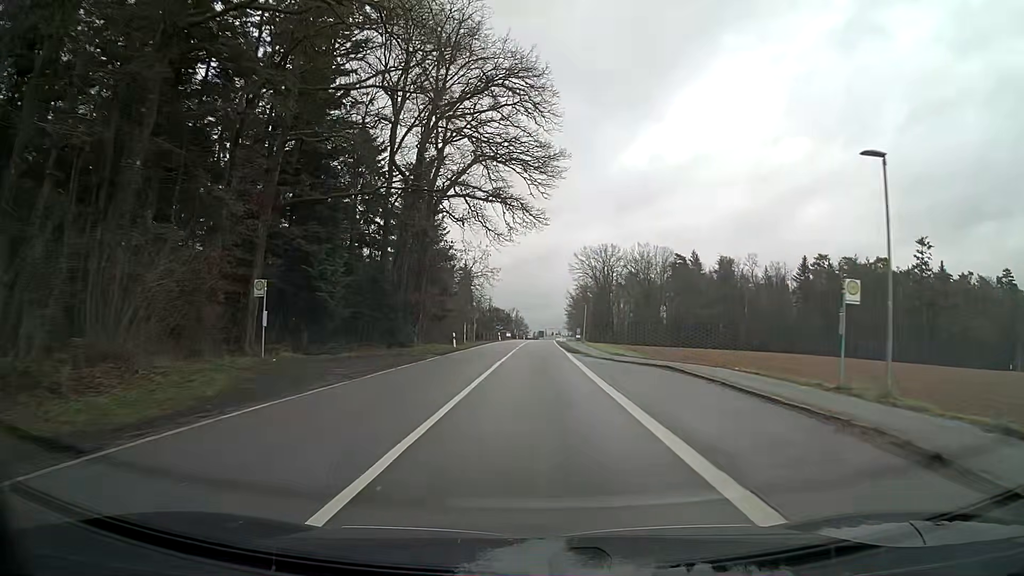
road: tertiary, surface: asphalt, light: Day
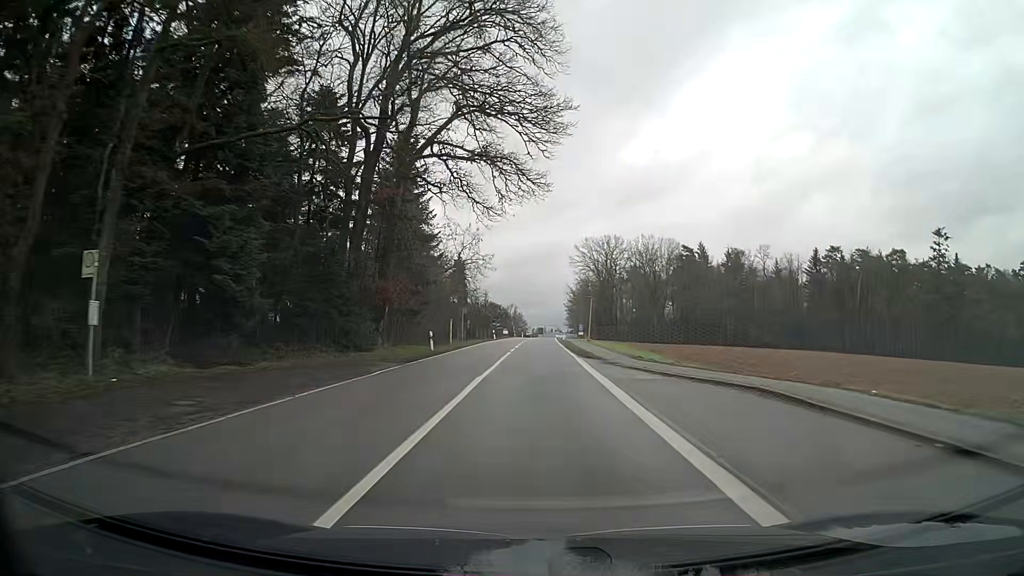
(0.0, +9.6) m; 0°
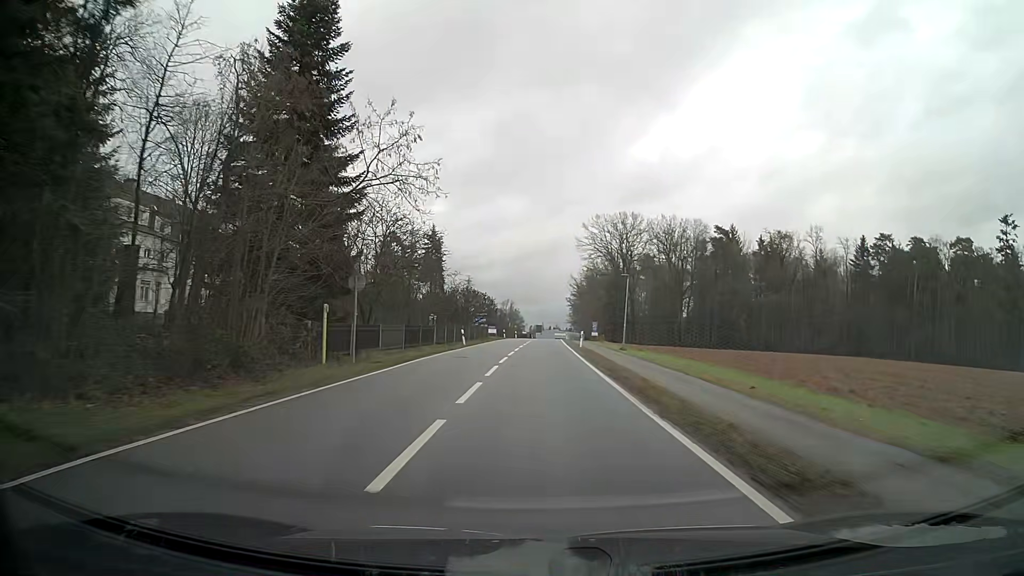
(0.0, +30.9) m; 0°
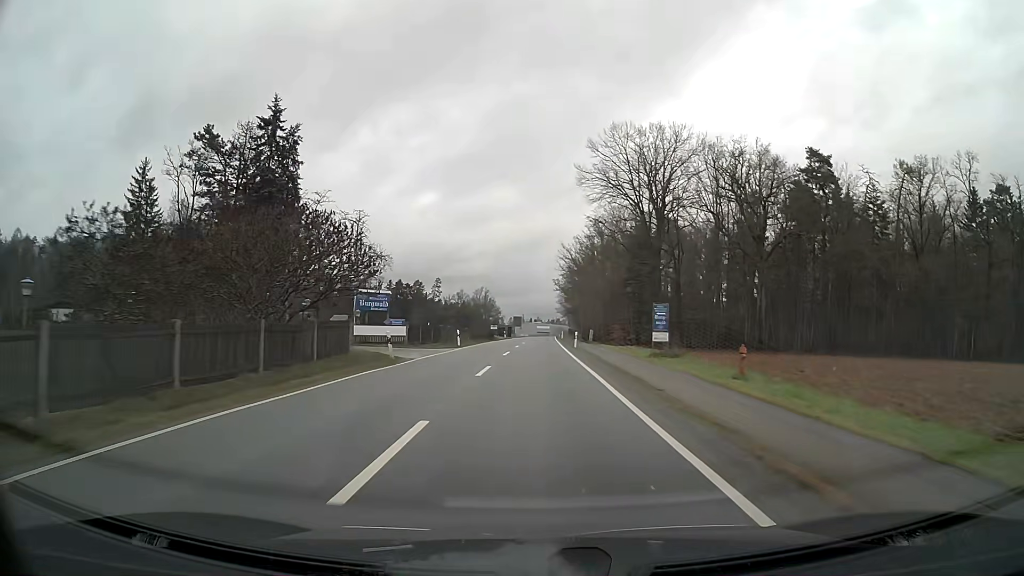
(+1.0, +54.8) m; +2°
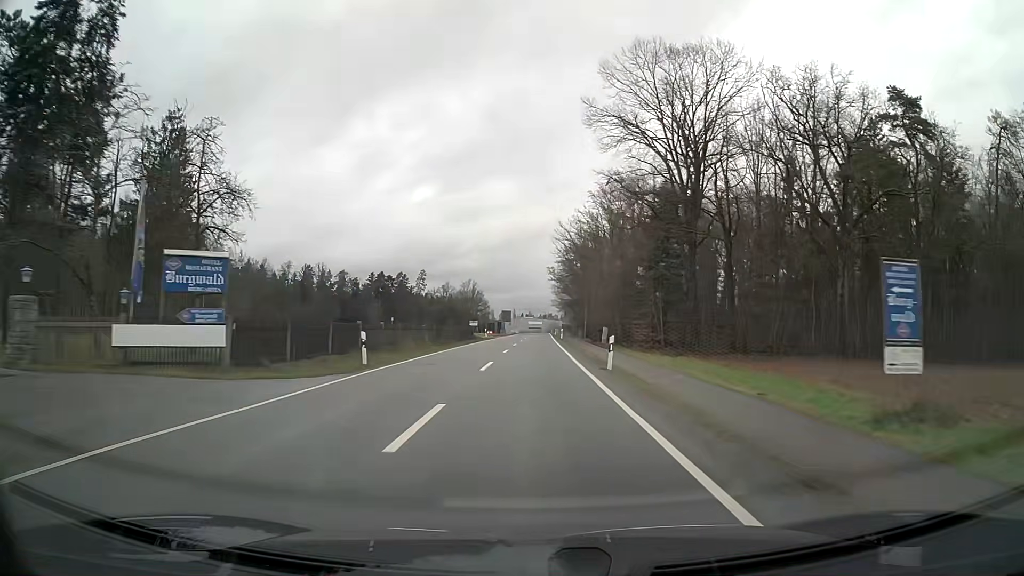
(+0.1, +22.2) m; +1°
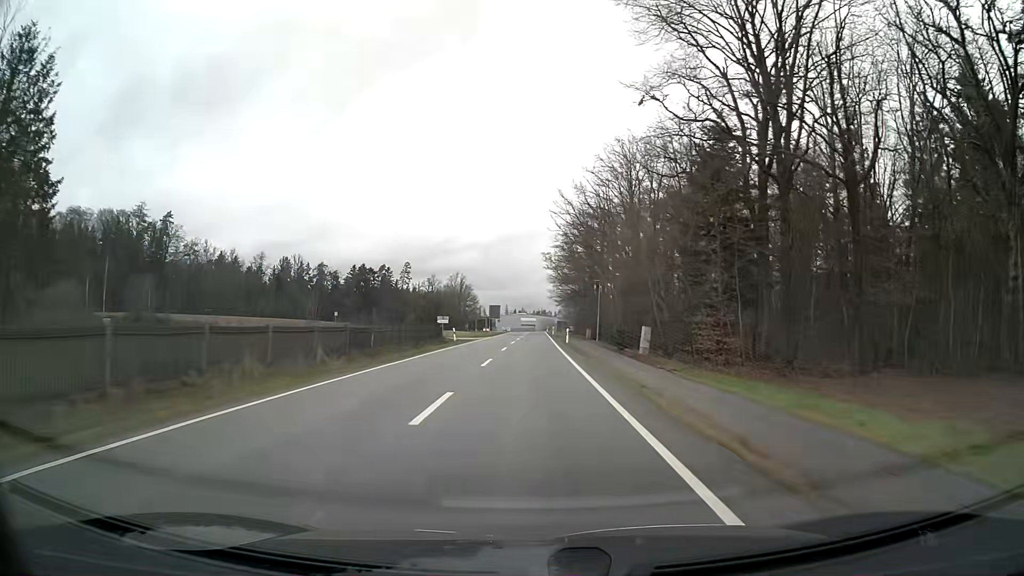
(+0.1, +22.3) m; +1°
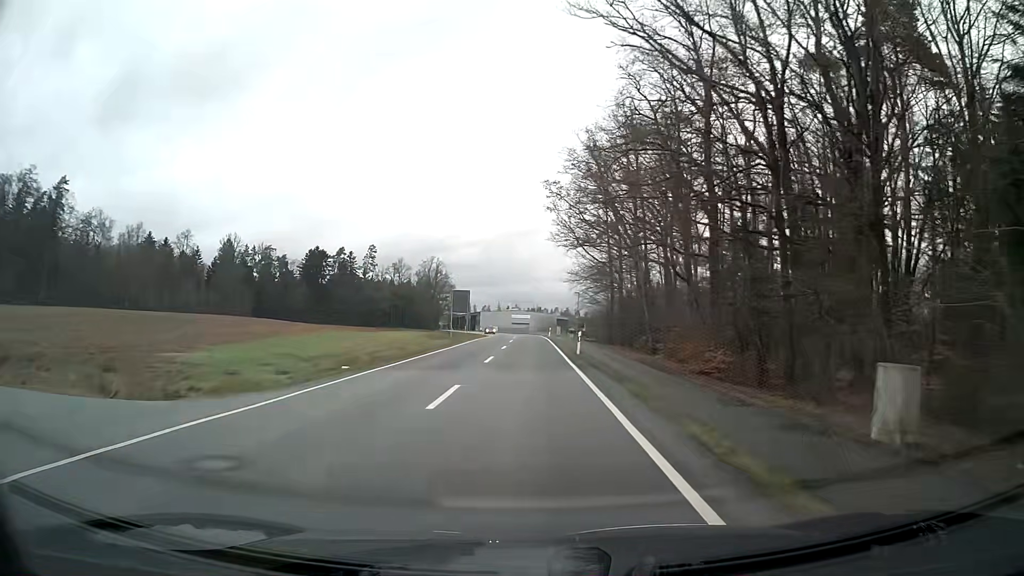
(+0.1, +56.6) m; 0°
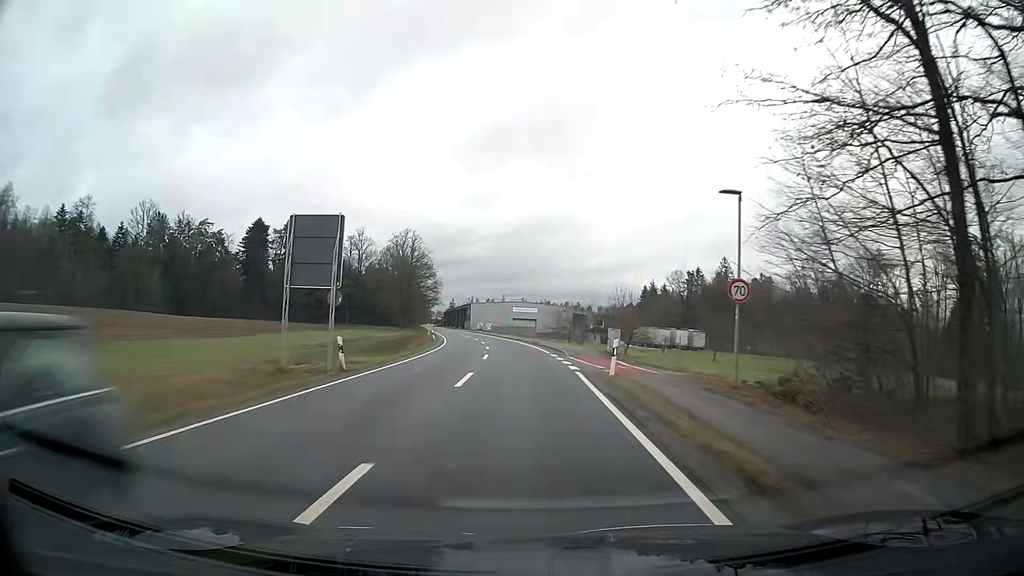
(-0.2, +56.6) m; -1°
